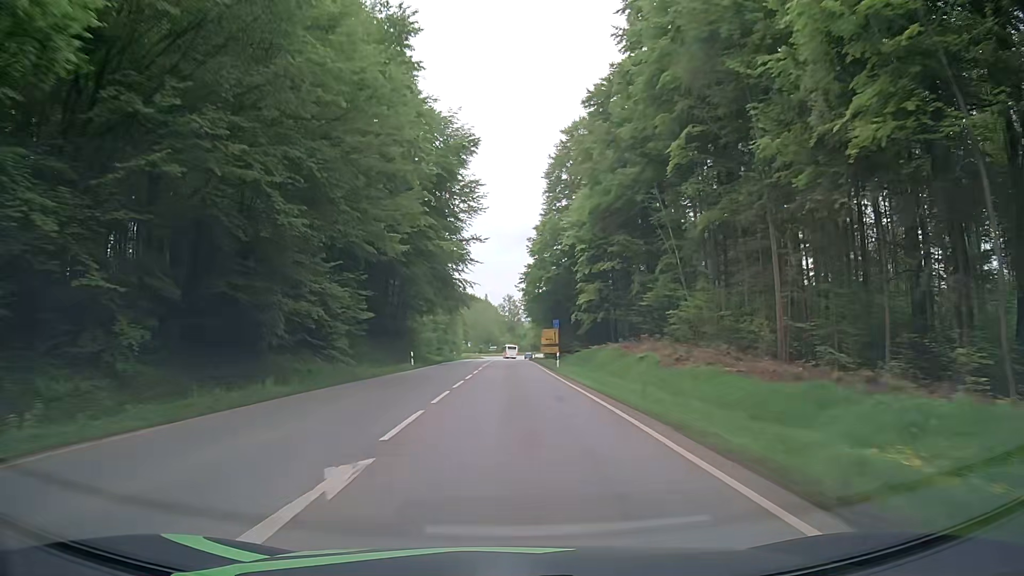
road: secondary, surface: asphalt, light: Day
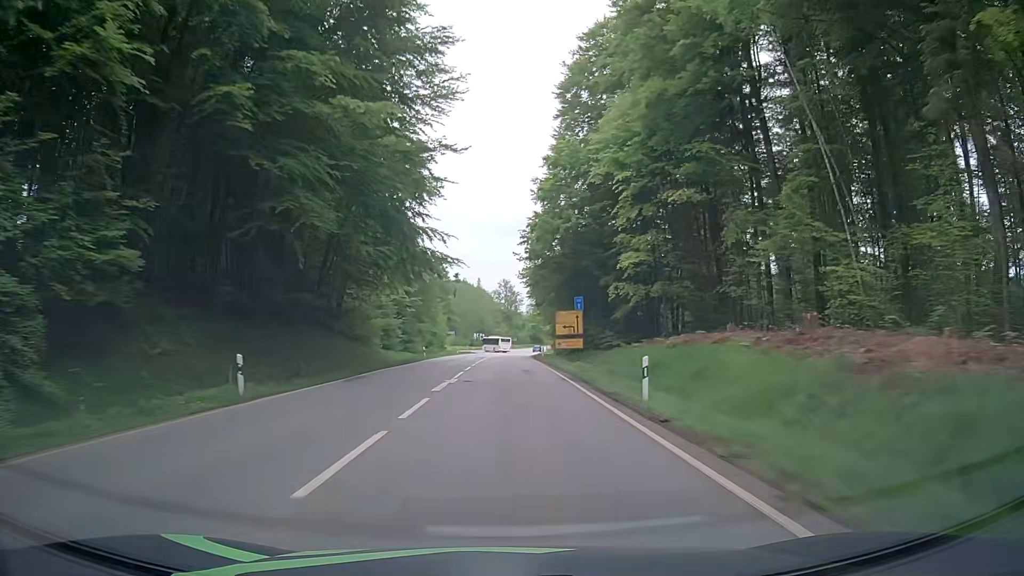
(+0.2, +27.8) m; 0°
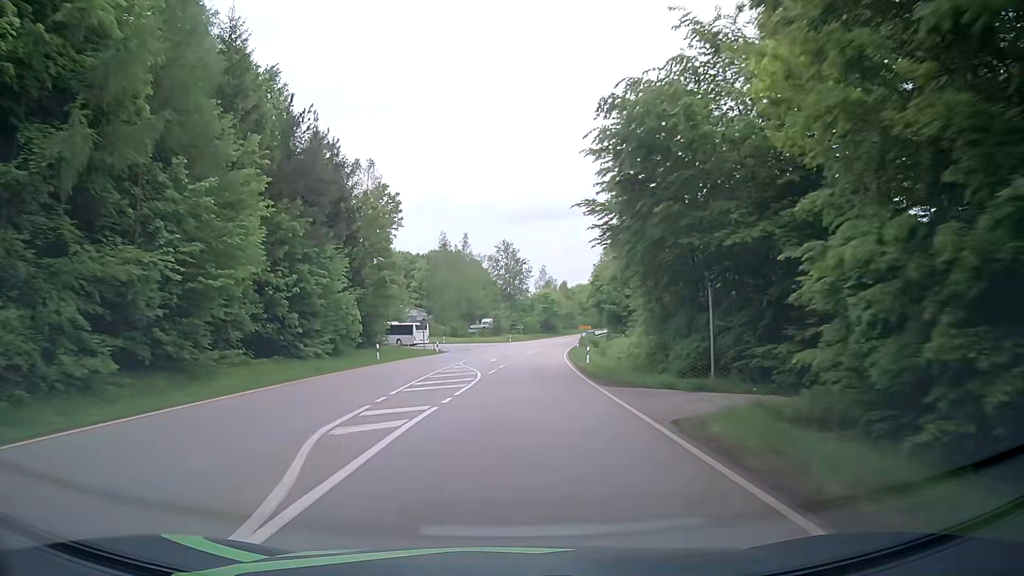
(+0.7, +62.7) m; +1°
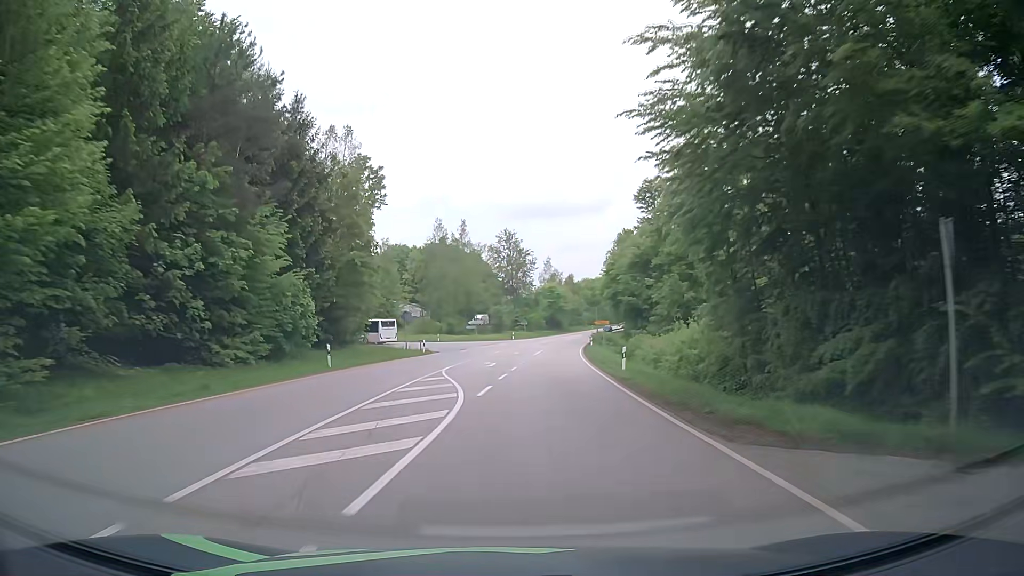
(0.0, +11.2) m; 0°
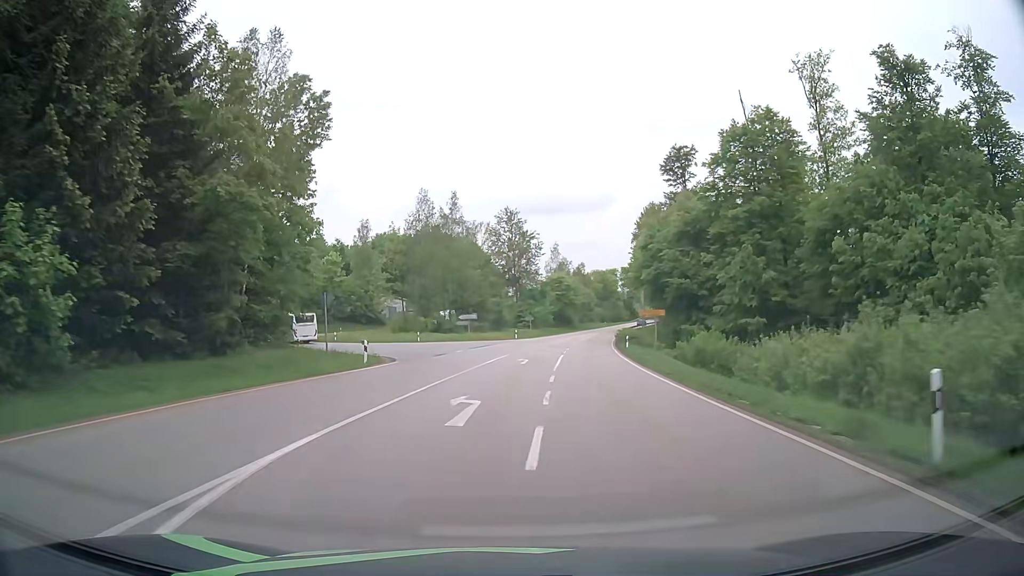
(0.0, +20.6) m; 0°
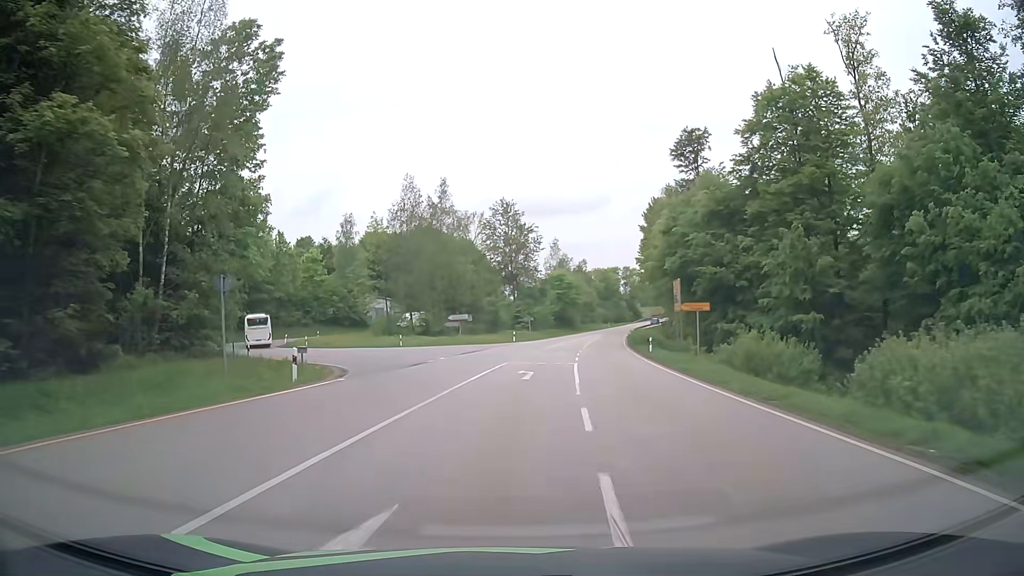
(+0.1, +9.2) m; +1°
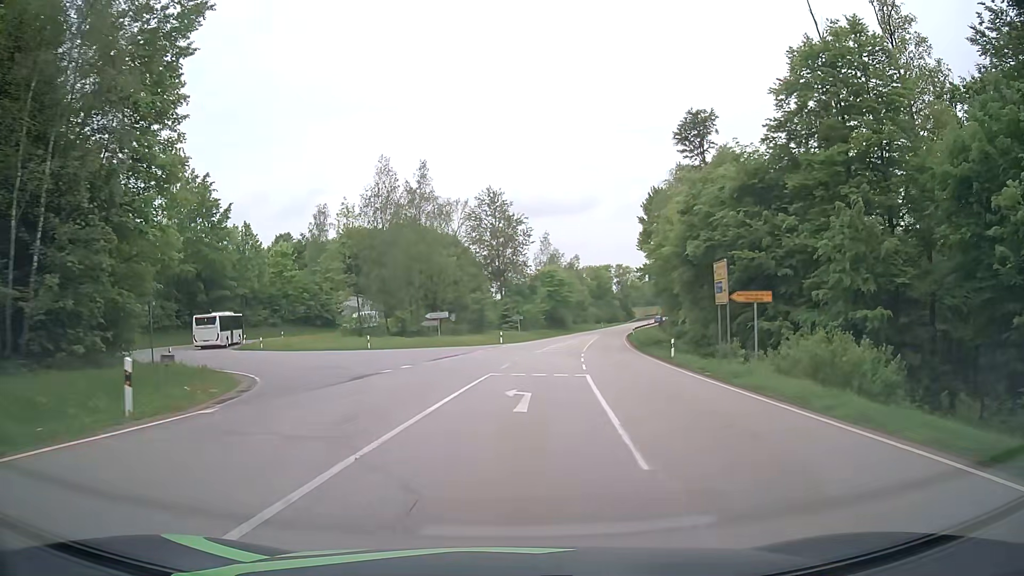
(0.0, +8.4) m; +1°
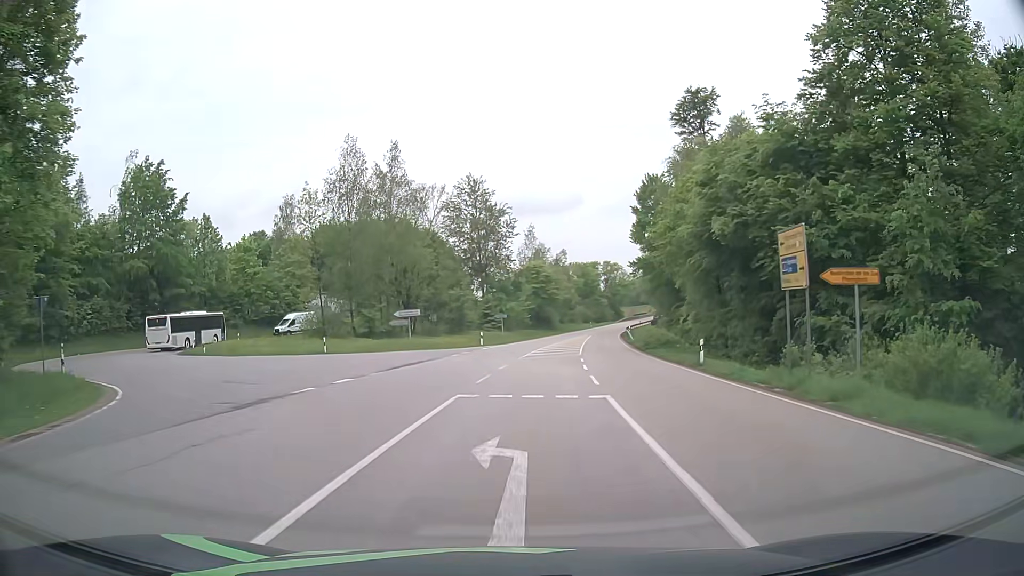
(+0.1, +7.6) m; +1°
(0, +10) (-1, +20) (-5, +29) (-13, +35) (-22, +40) (-28, +48) (-29, +57) (-26, +67) (-21, +75) (-16, +84) m
